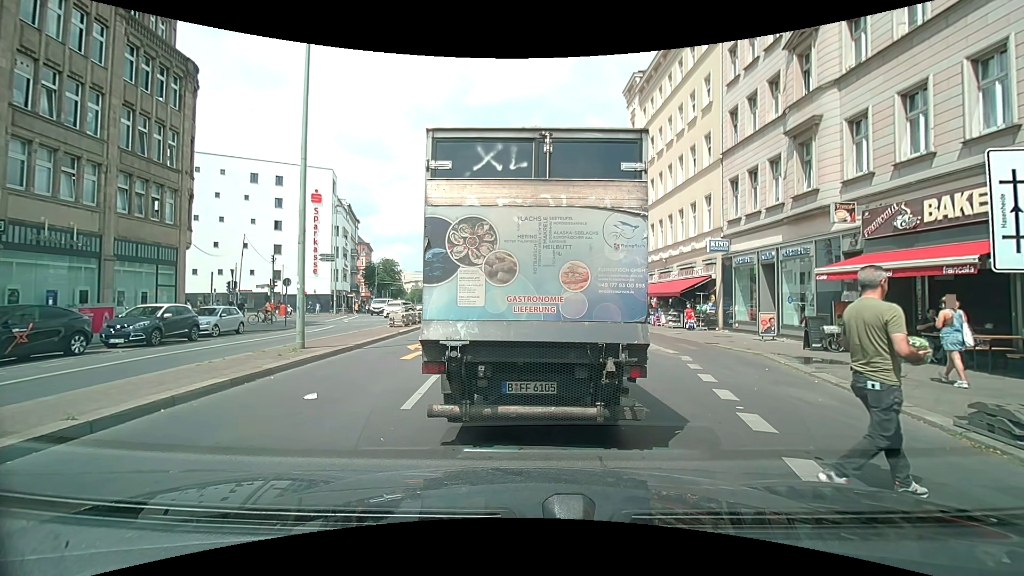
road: secondary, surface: asphalt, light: Day
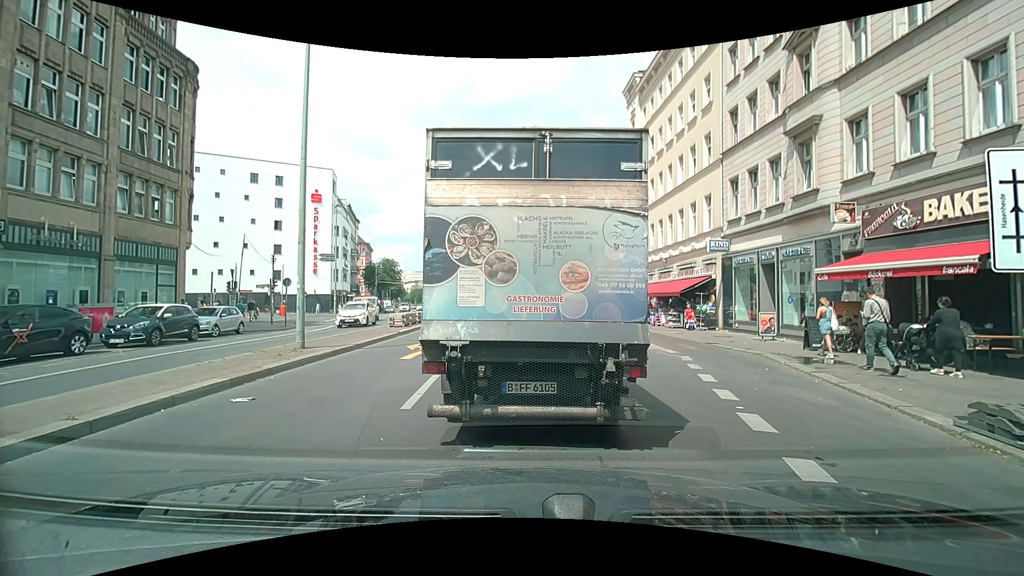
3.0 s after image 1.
(0.0, 0.0) m; 0°
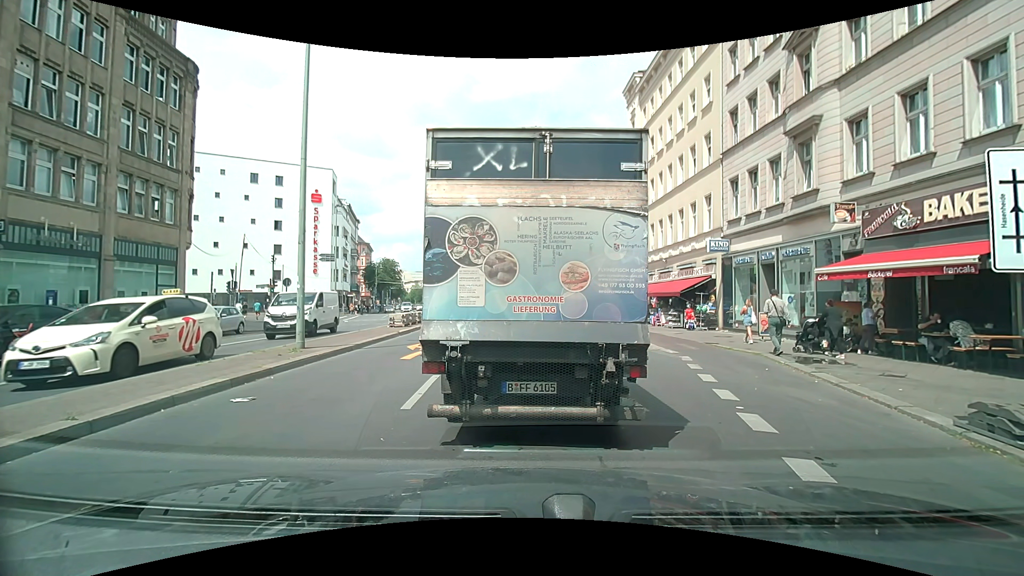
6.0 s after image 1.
(0.0, 0.0) m; 0°
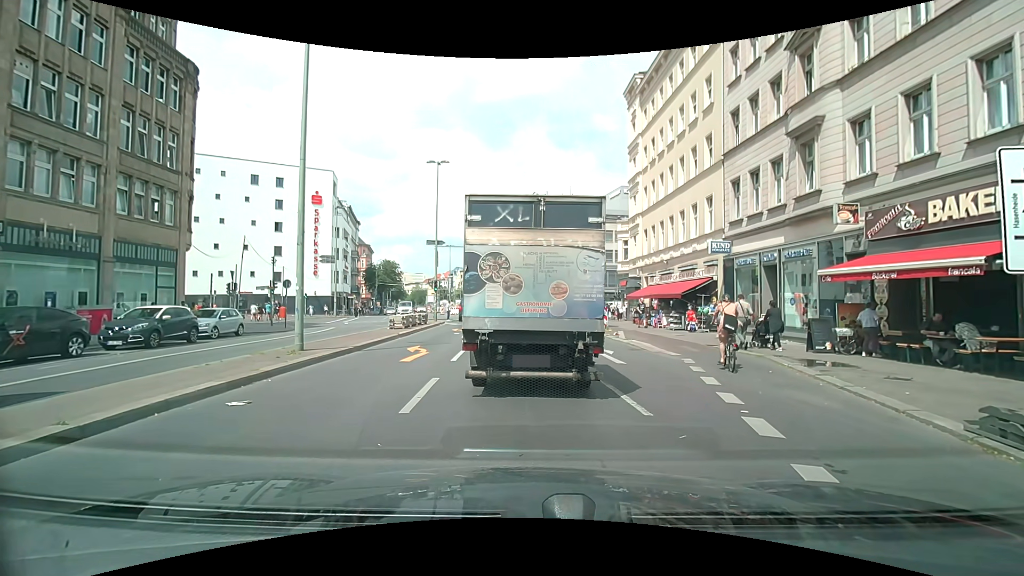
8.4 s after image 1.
(0.0, +0.1) m; 0°
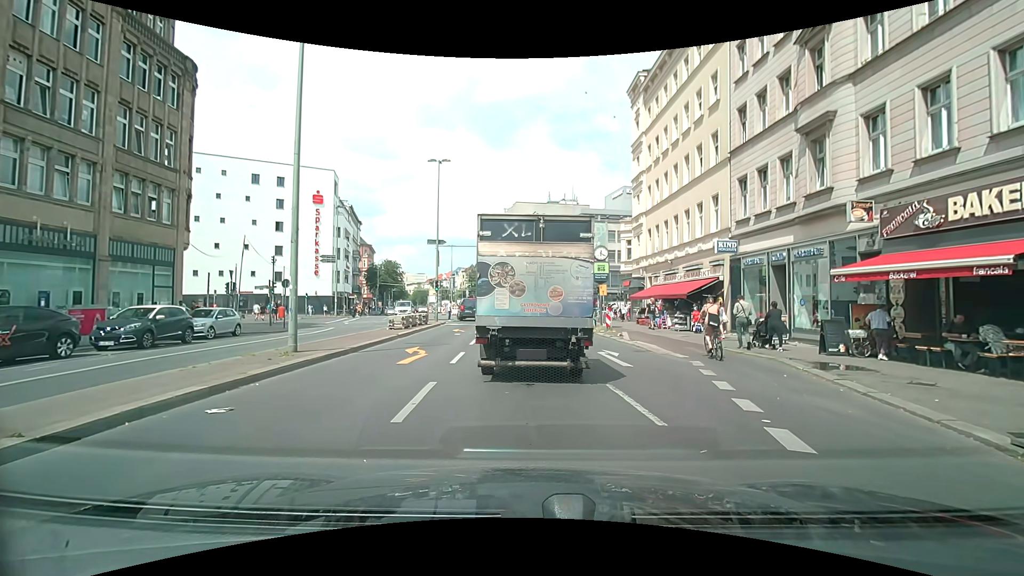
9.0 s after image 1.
(0.0, +0.6) m; +2°
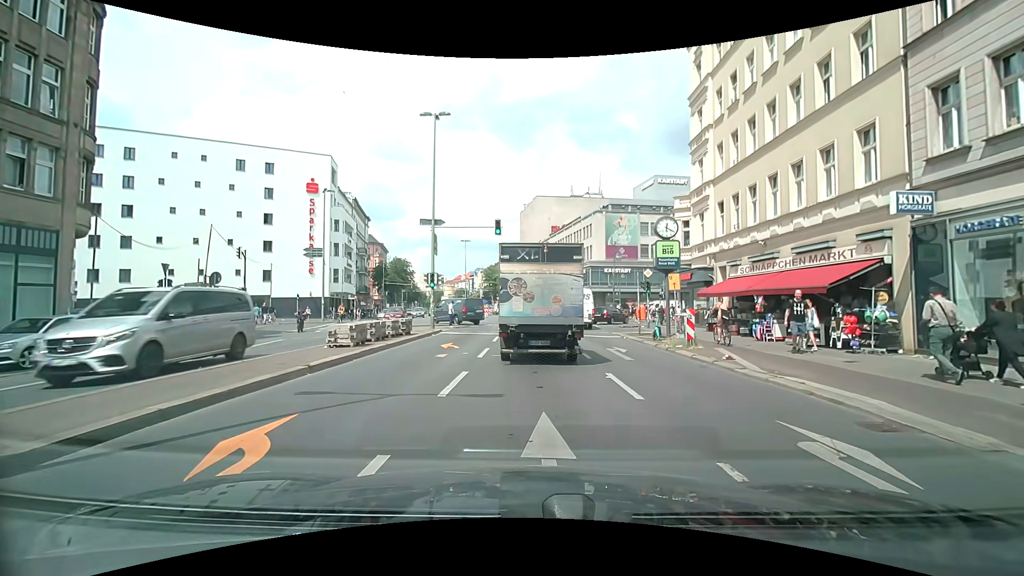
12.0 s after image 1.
(-0.5, +10.5) m; -4°
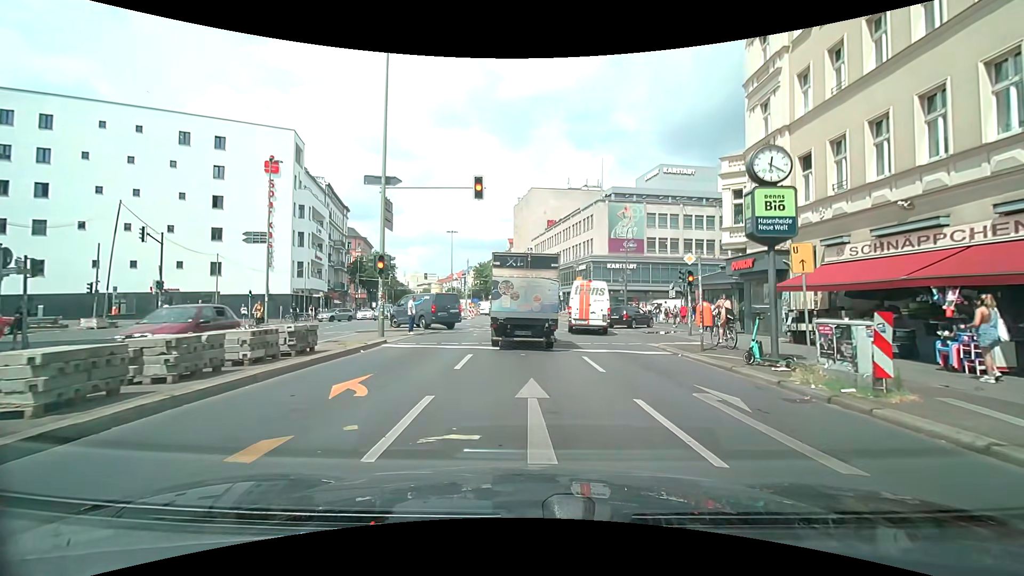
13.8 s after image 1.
(+0.1, +9.5) m; +1°
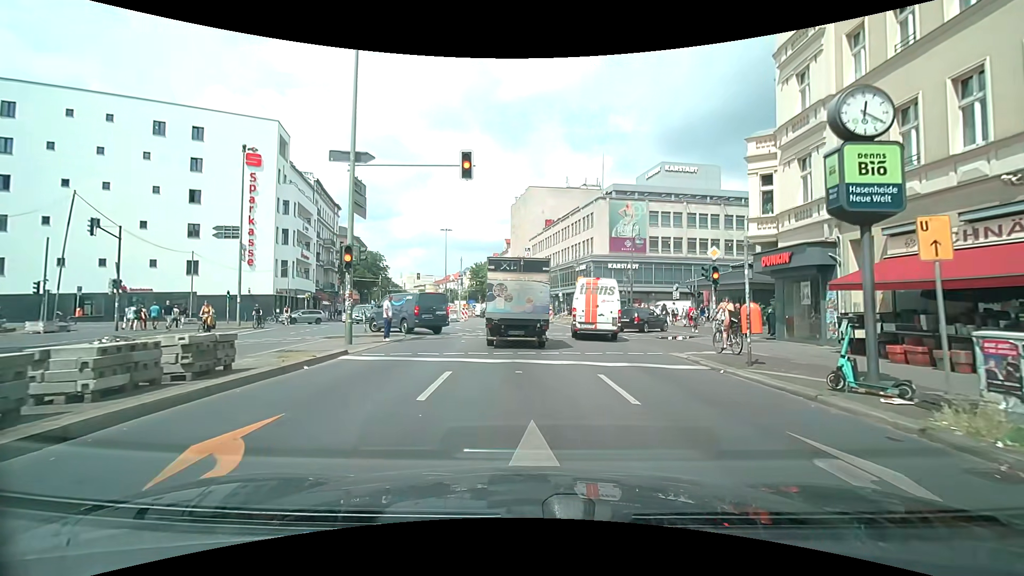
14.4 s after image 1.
(0.0, +3.3) m; 0°
